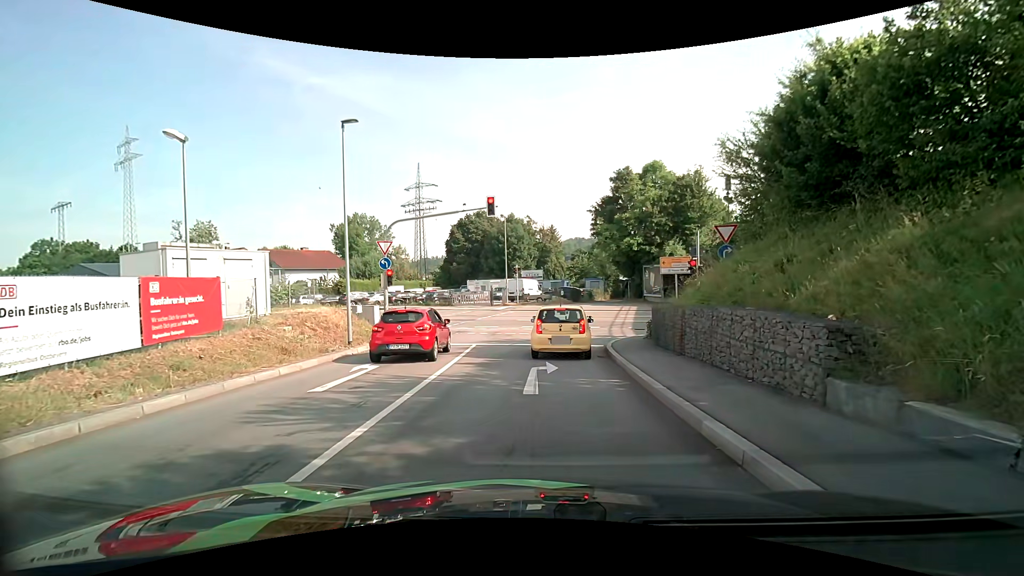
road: primary_link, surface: asphalt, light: Day
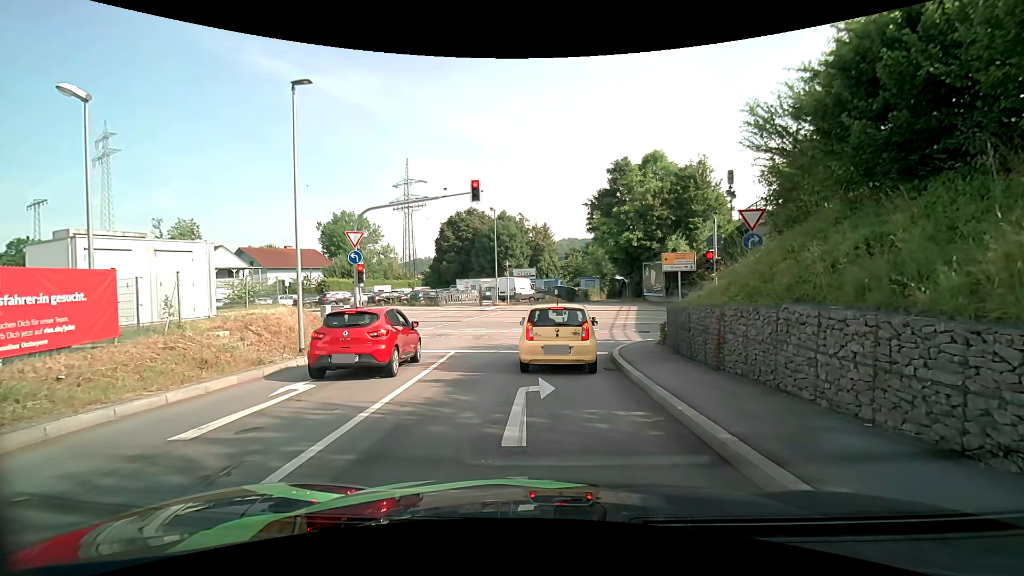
(0.0, +3.0) m; +1°
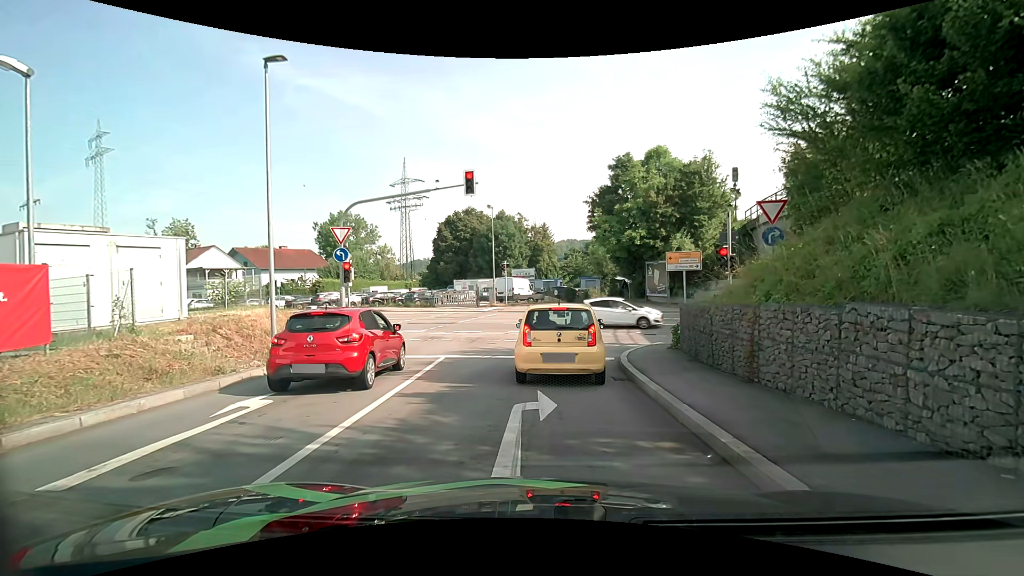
(0.0, +1.4) m; 0°
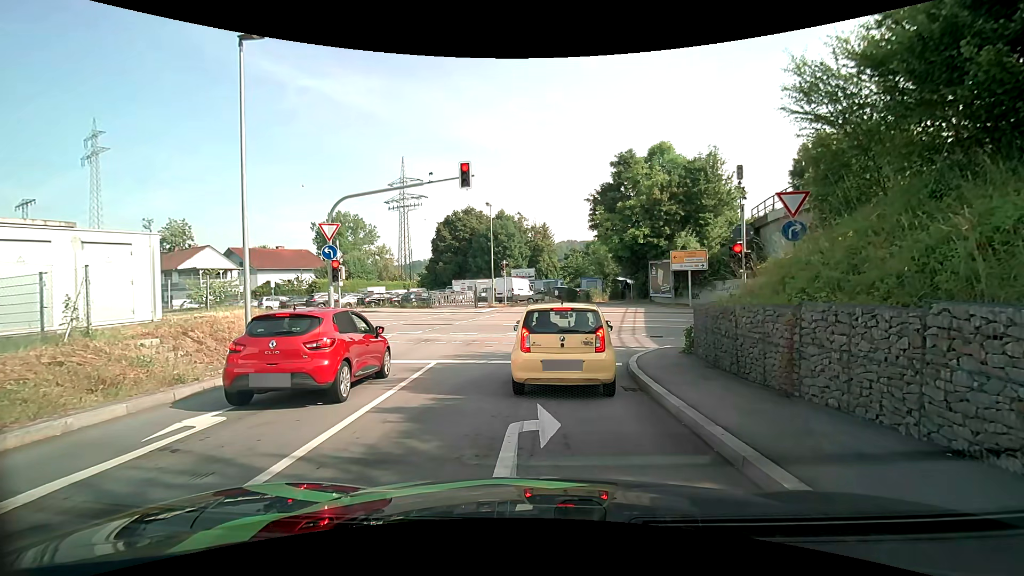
(0.0, +1.2) m; 0°
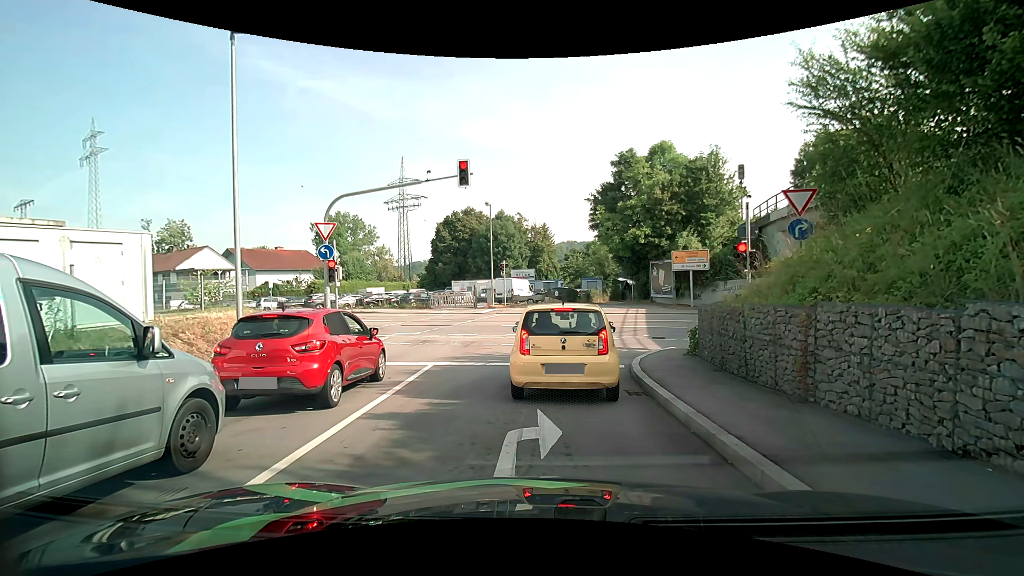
(0.0, +0.4) m; 0°
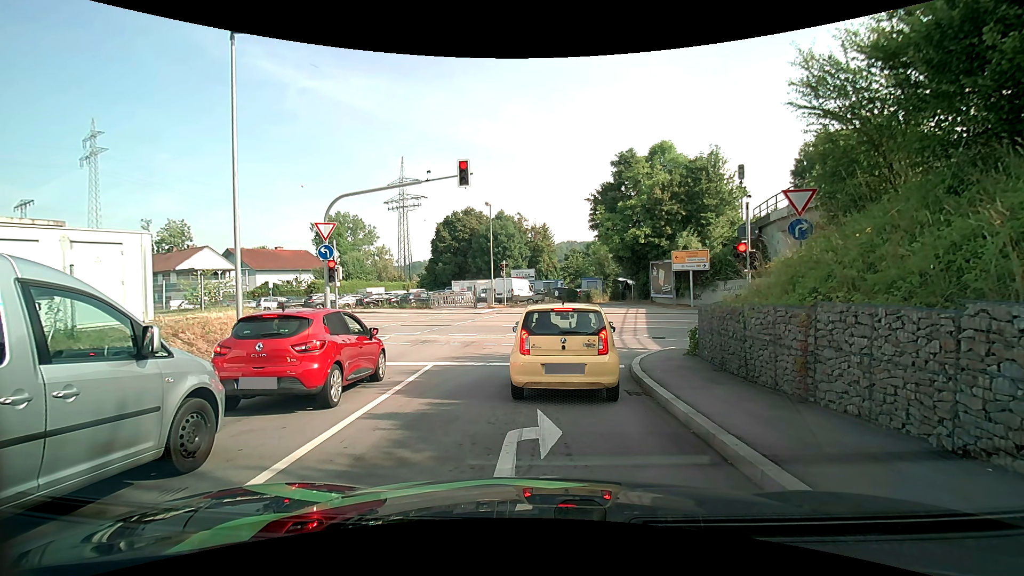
(0.0, 0.0) m; 0°
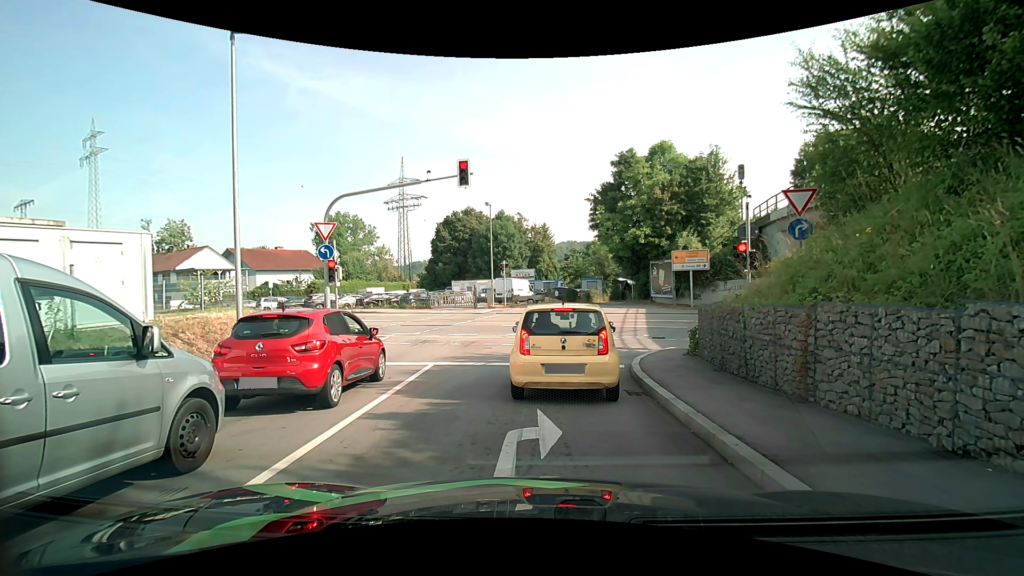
(0.0, 0.0) m; 0°
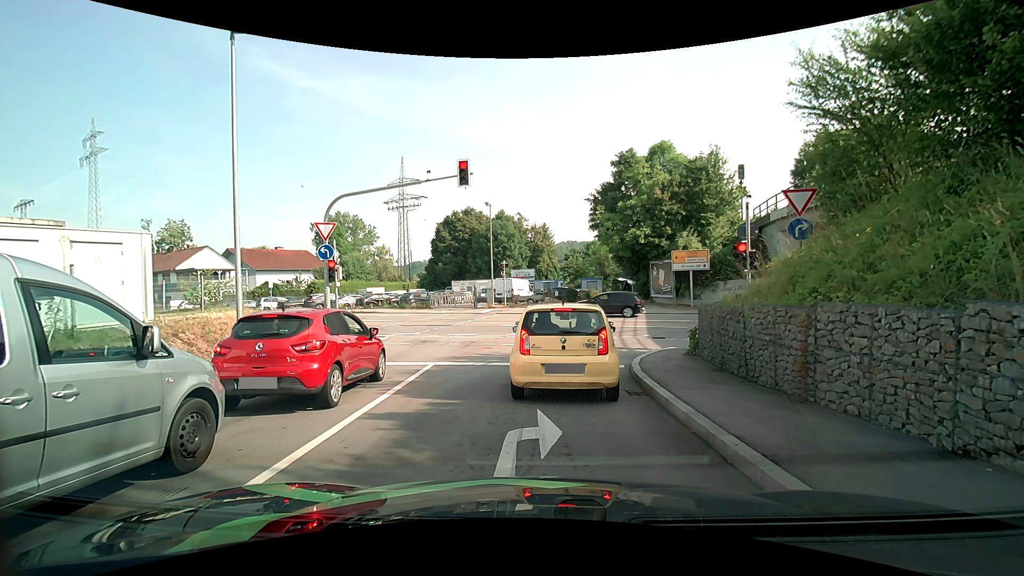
(0.0, 0.0) m; 0°
